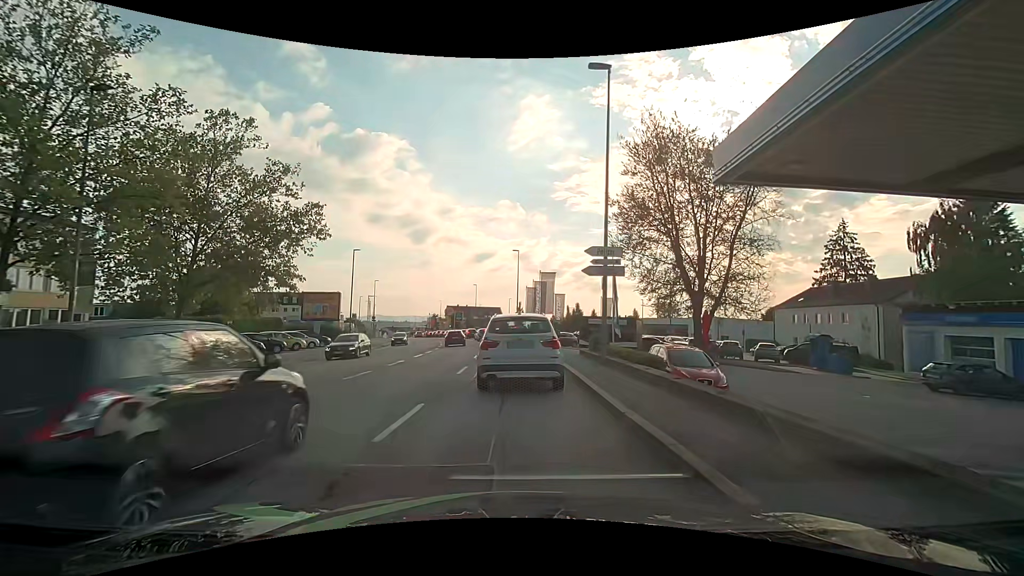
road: tertiary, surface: asphalt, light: Day
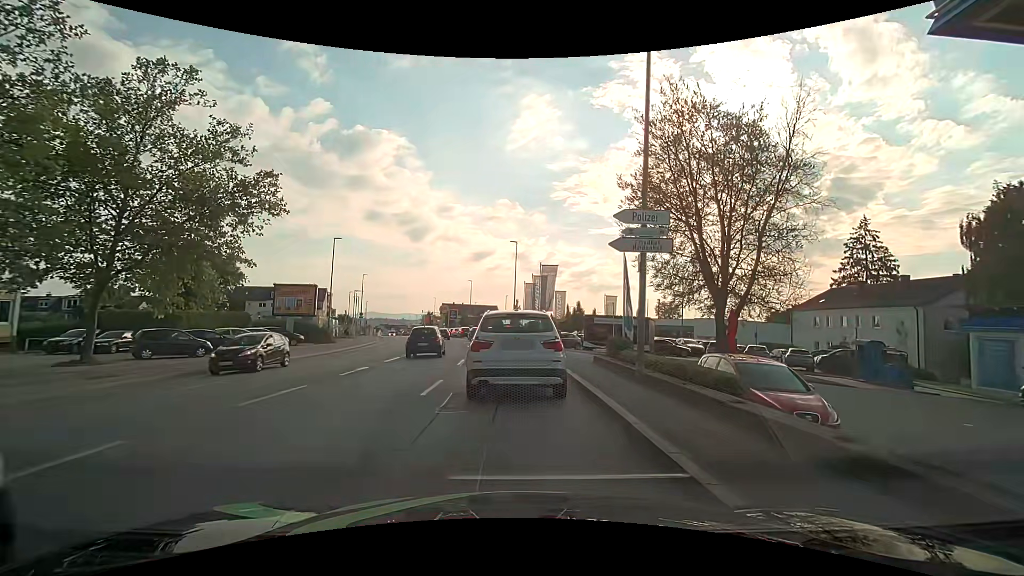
(0.0, +5.2) m; +1°
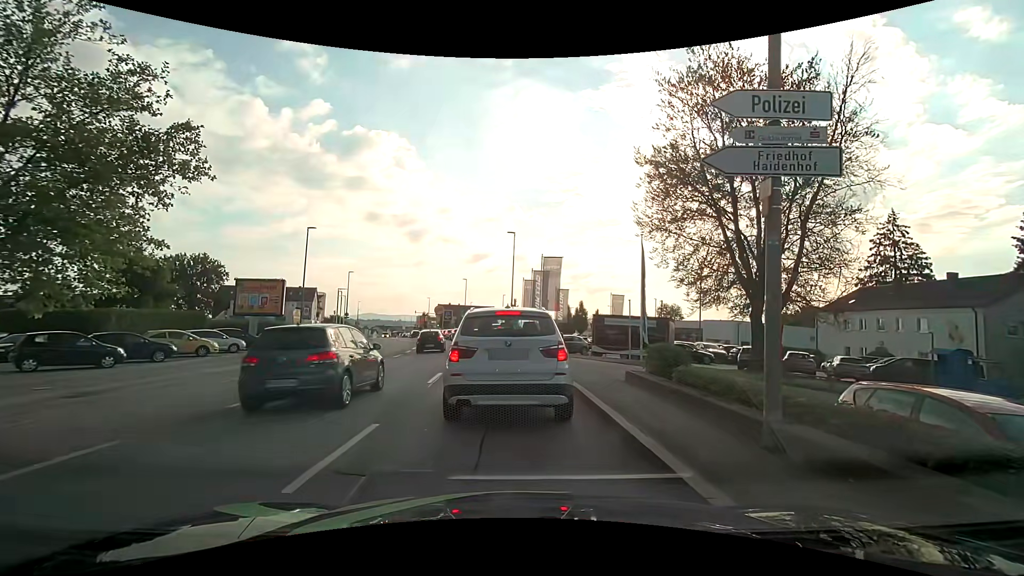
(-0.1, +5.6) m; +1°
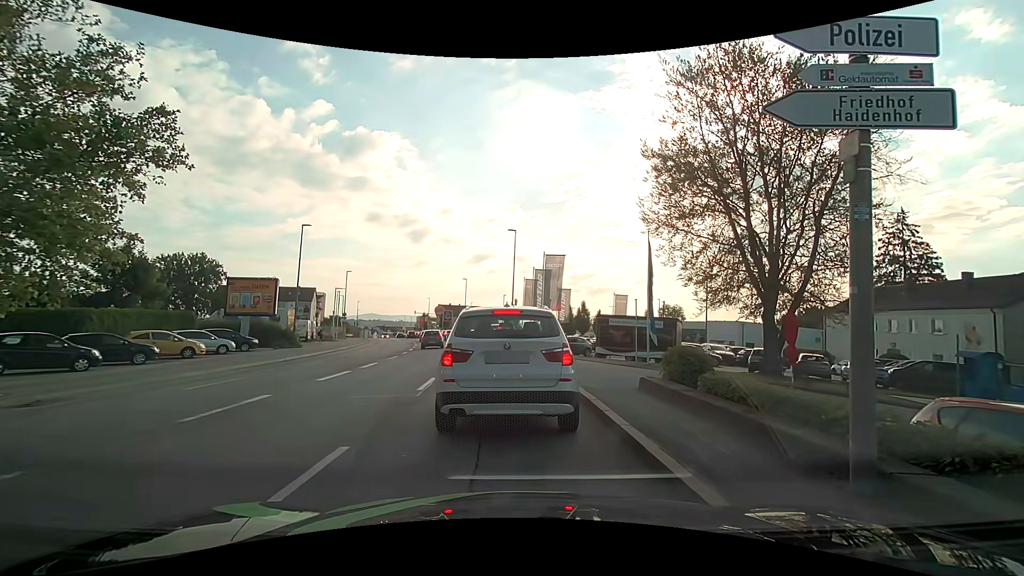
(0.0, +1.4) m; 0°
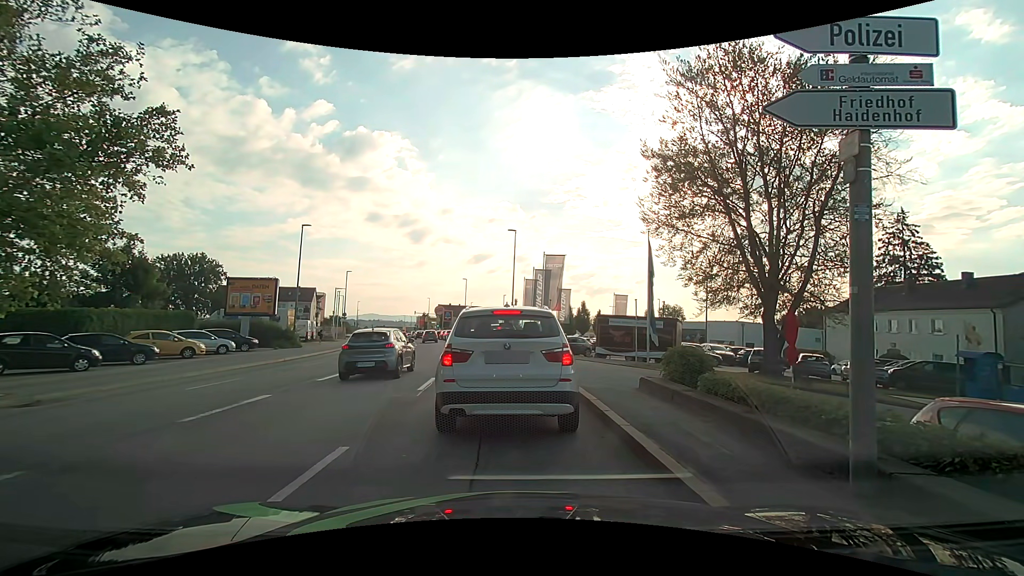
(0.0, 0.0) m; 0°
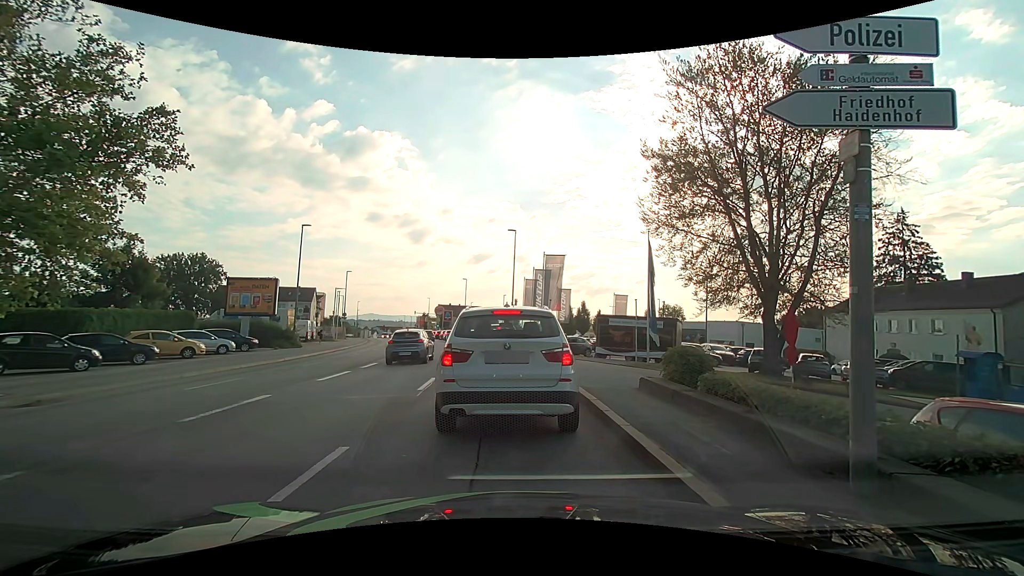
(0.0, 0.0) m; 0°
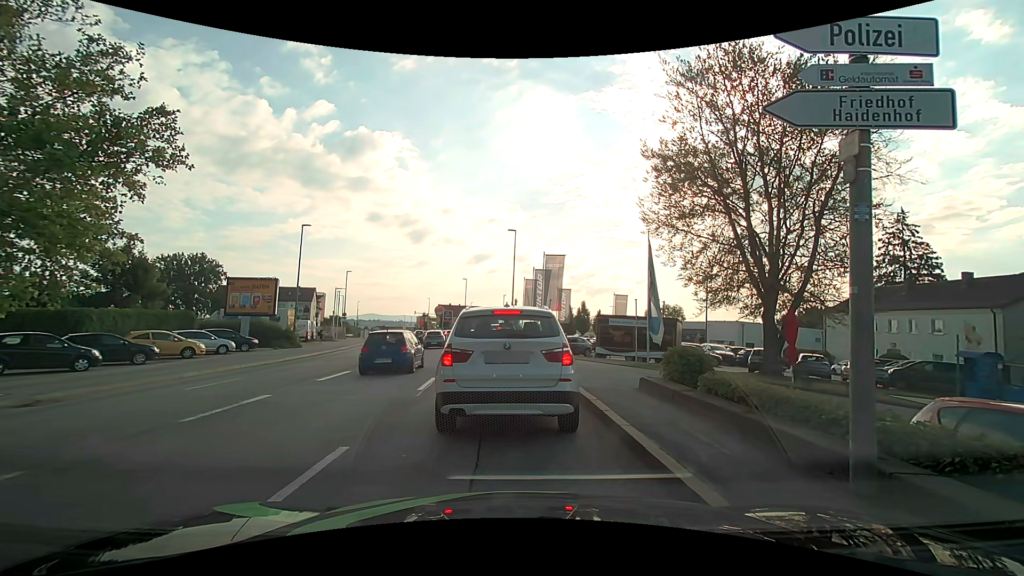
(0.0, 0.0) m; 0°
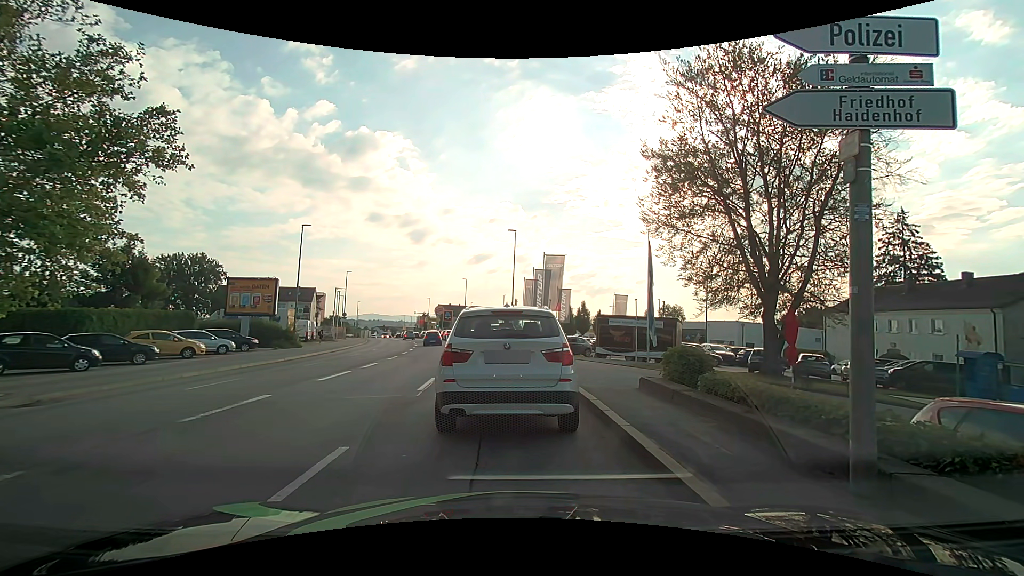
(0.0, 0.0) m; 0°
(0, +10) (-1, +20) (-3, +30) (-4, +40) (-6, +50) (-8, +59) (-11, +69) (-14, +78) (-17, +88) (-20, +97) m
